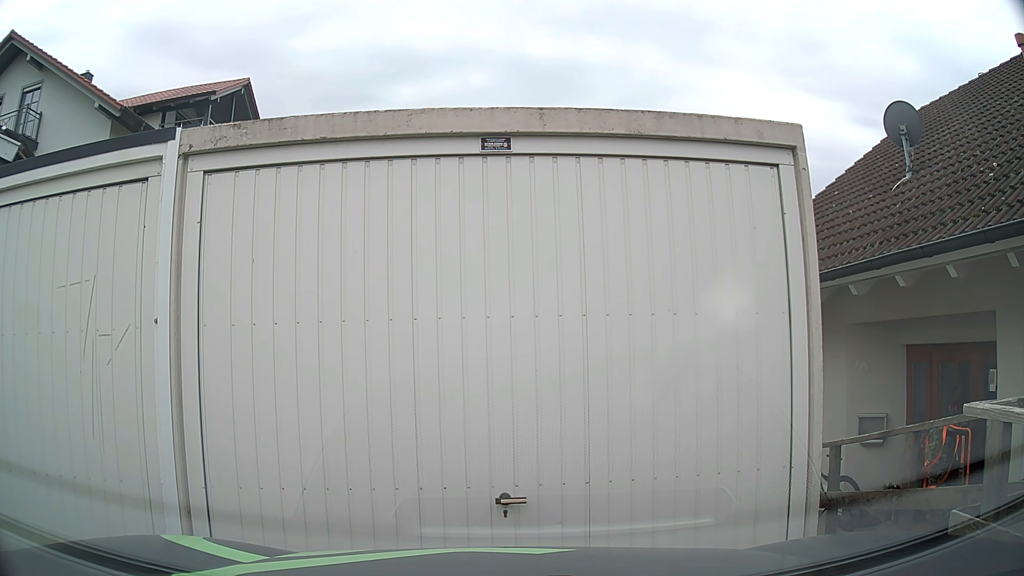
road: residential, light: Day
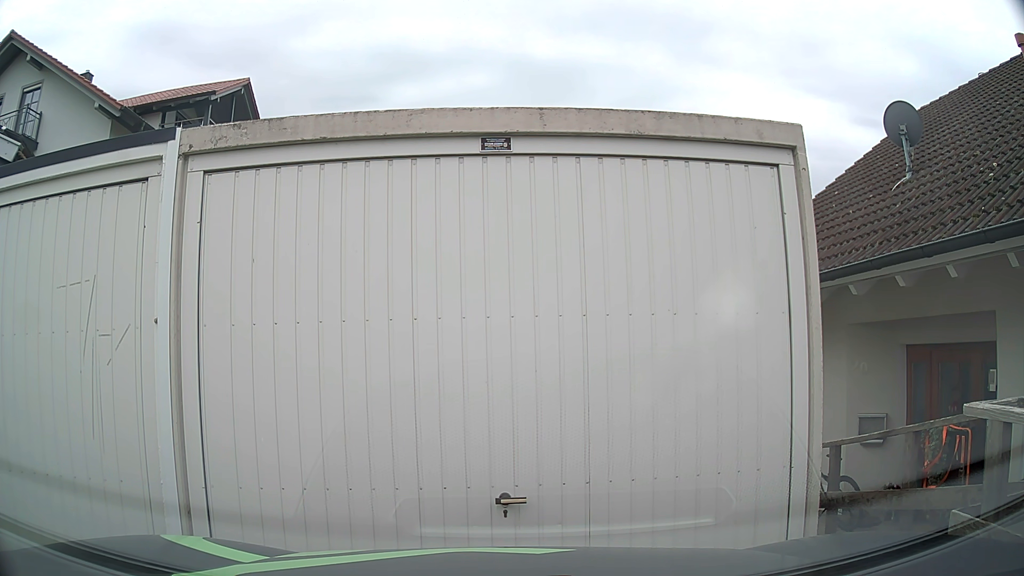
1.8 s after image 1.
(0.0, 0.0) m; 0°
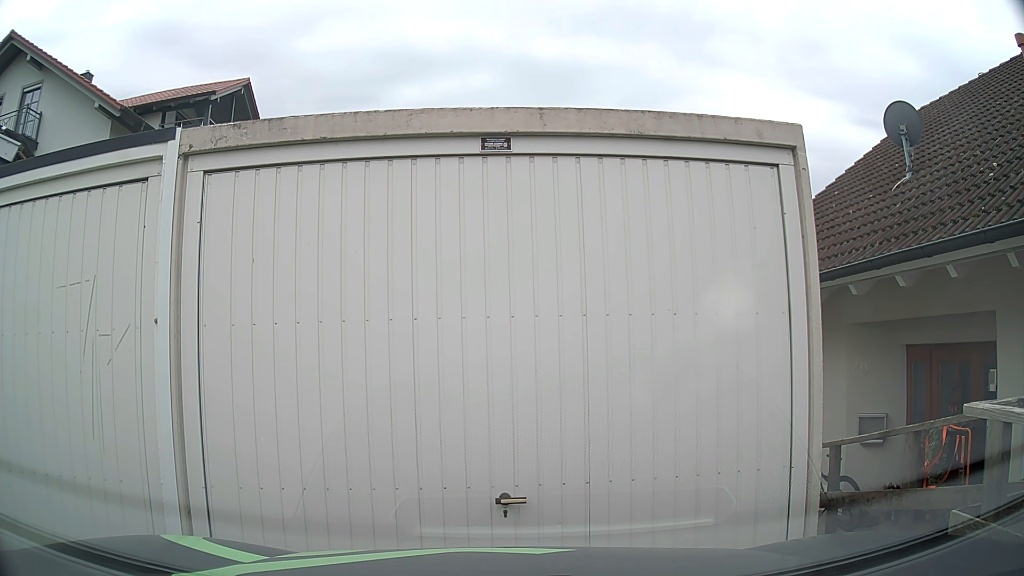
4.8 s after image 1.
(0.0, 0.0) m; 0°
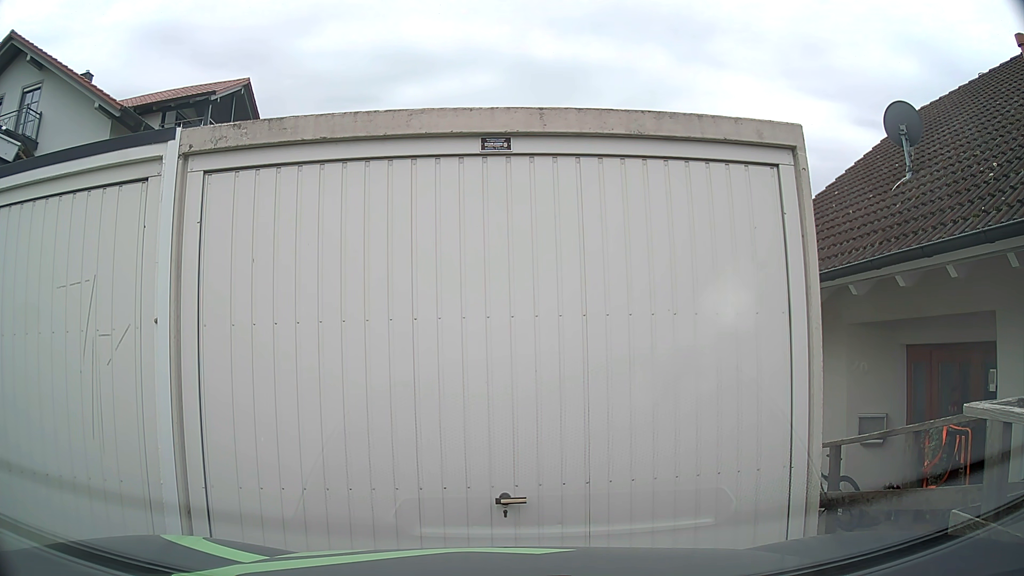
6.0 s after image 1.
(0.0, 0.0) m; 0°
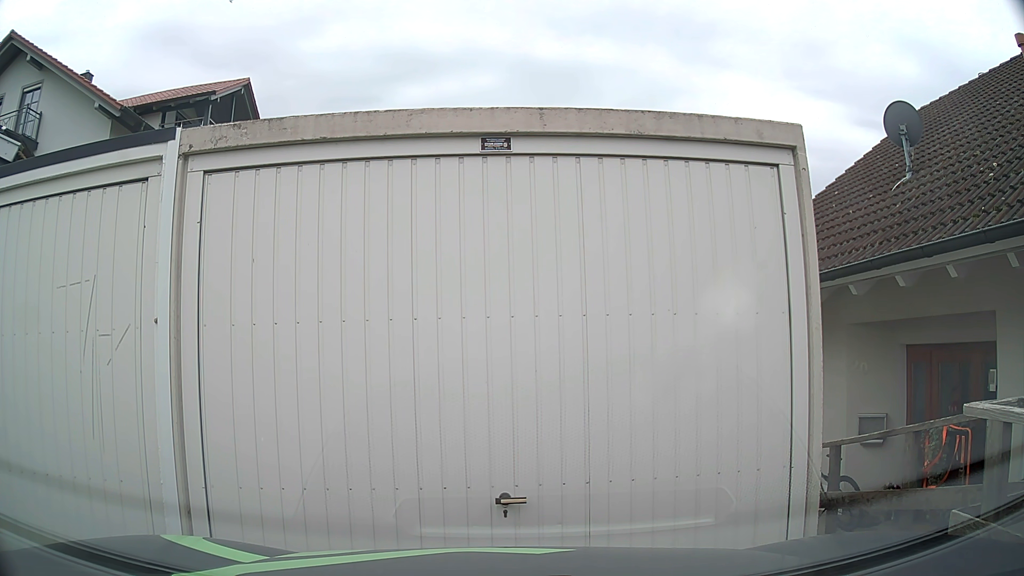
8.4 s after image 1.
(0.0, 0.0) m; 0°
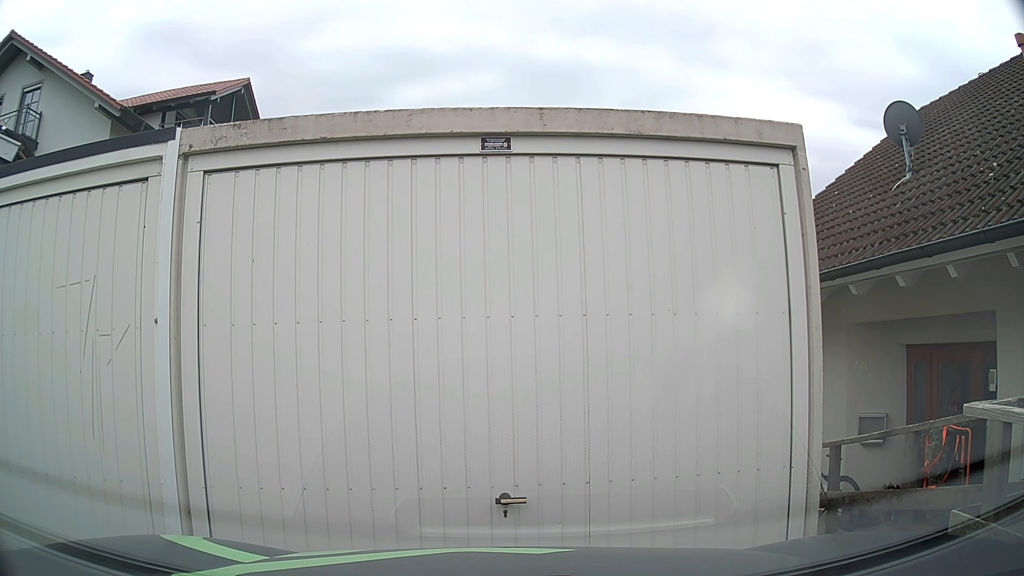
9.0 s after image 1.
(0.0, 0.0) m; 0°
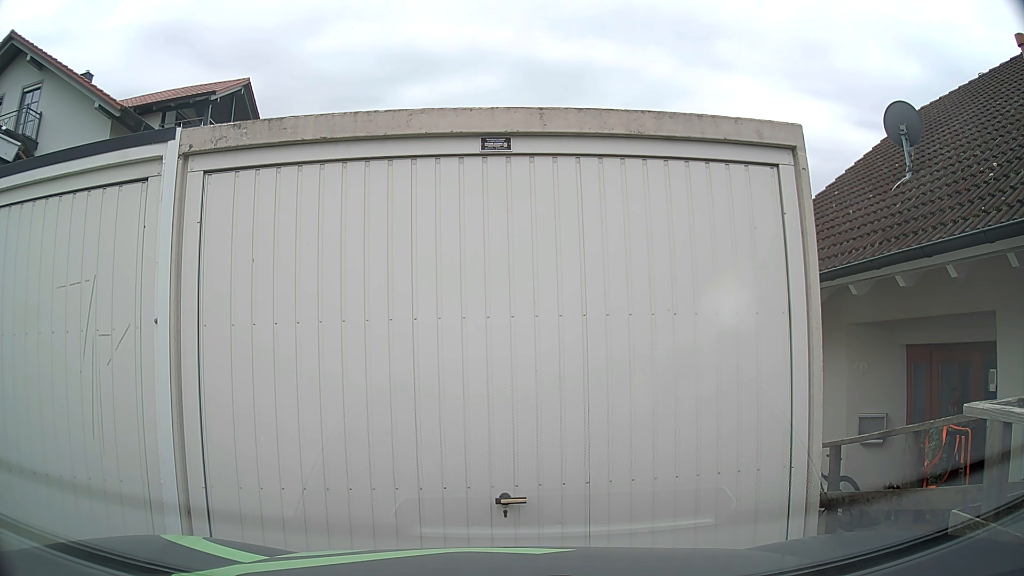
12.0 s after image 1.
(0.0, 0.0) m; 0°
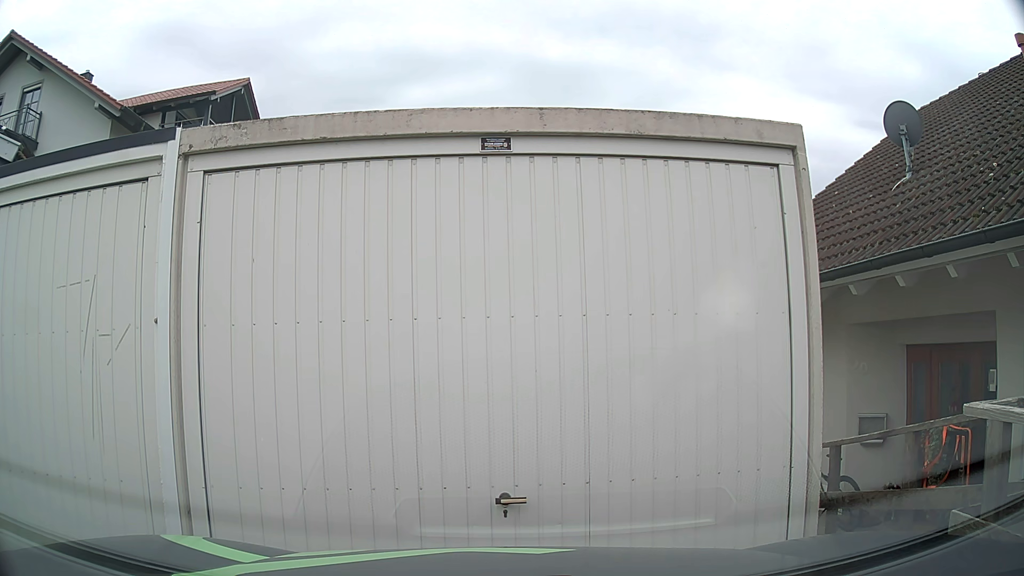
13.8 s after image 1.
(0.0, 0.0) m; 0°
